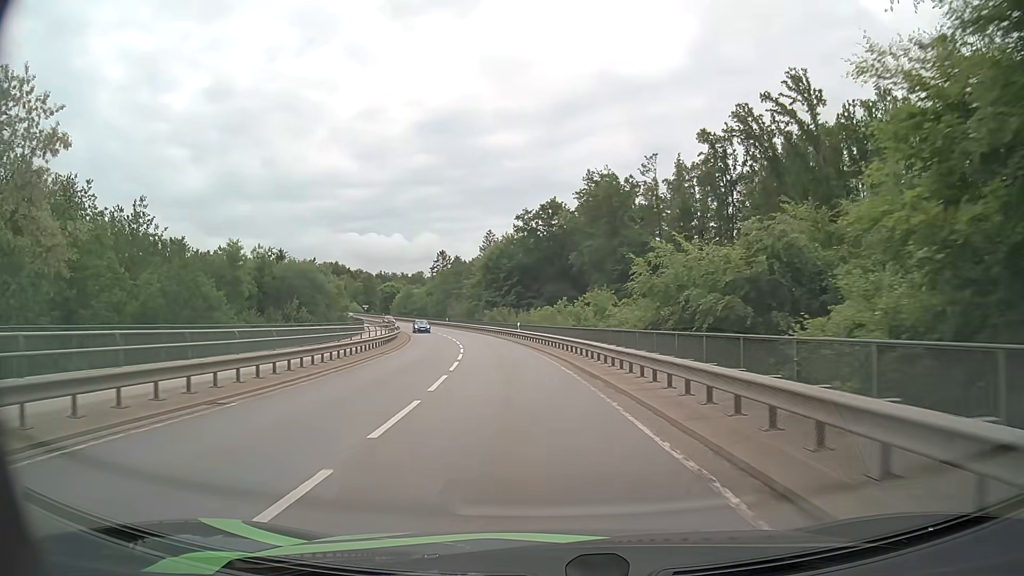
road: secondary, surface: asphalt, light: Day
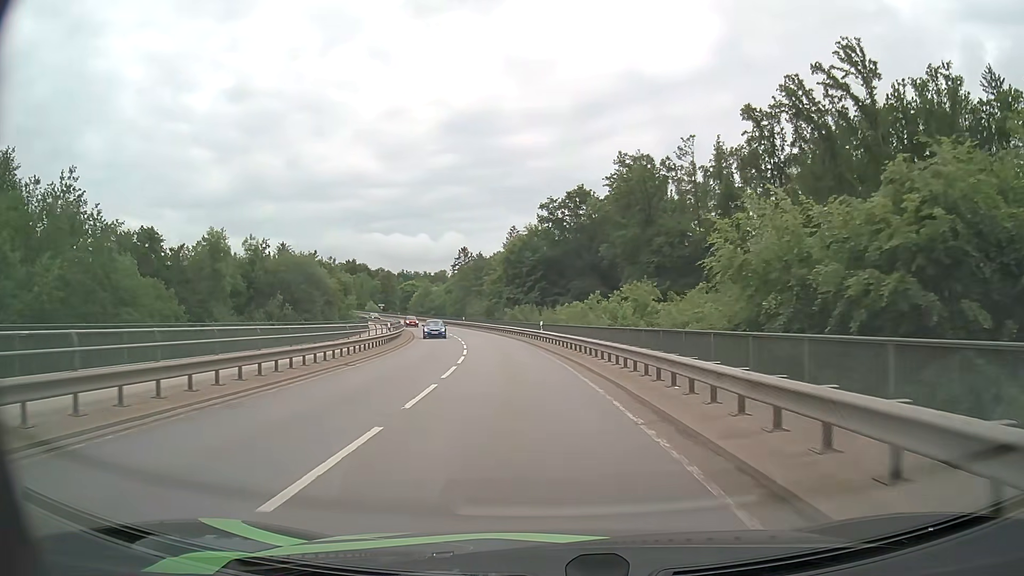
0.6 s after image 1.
(-0.1, +9.6) m; -2°
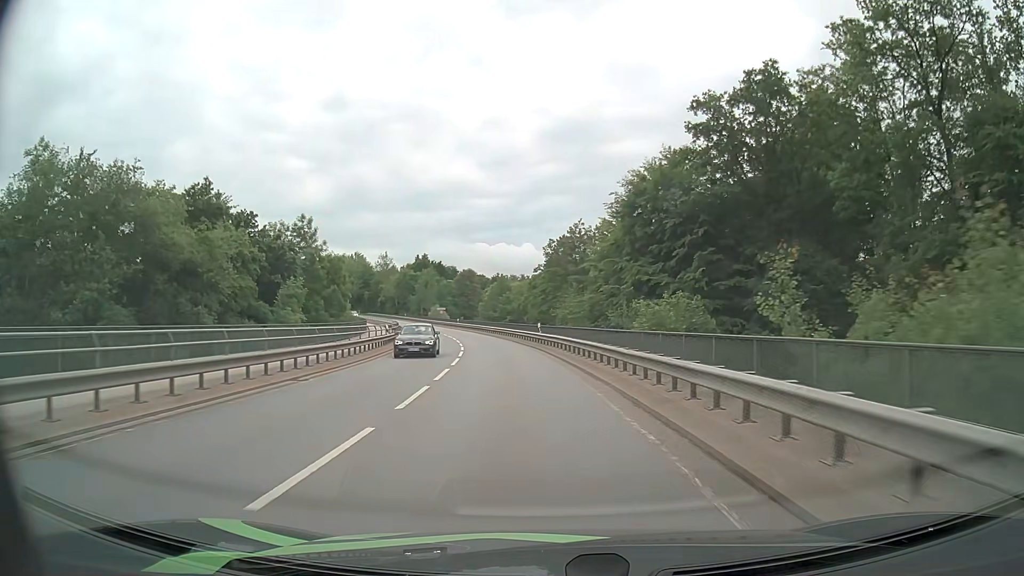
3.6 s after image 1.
(-4.0, +48.3) m; -9°
(0, +10) (0, +20) (-1, +30) (-2, +40) (-4, +50) (-6, +60) (-8, +69) (-11, +79) (-13, +89) (-16, +98) m
